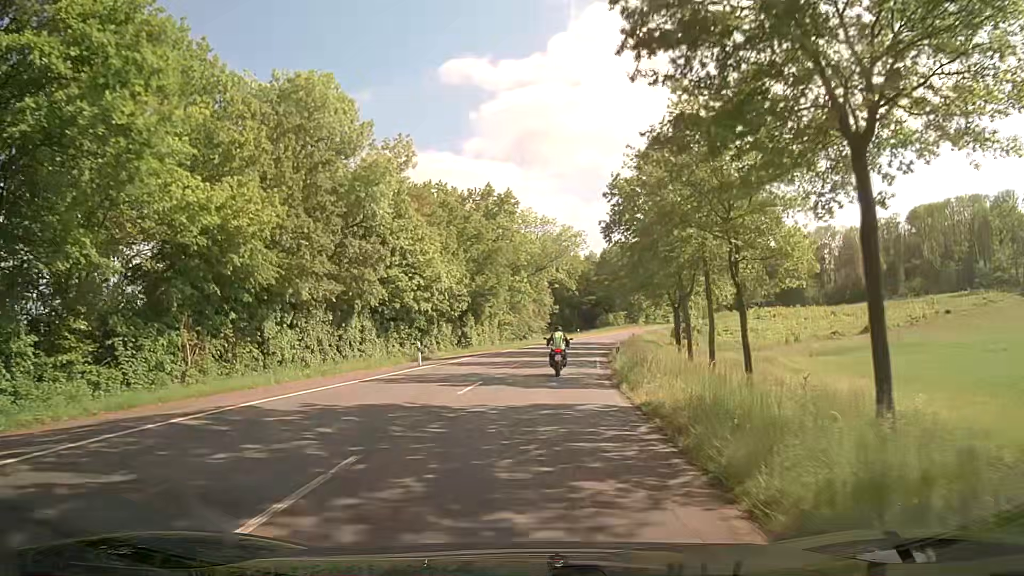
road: secondary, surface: asphalt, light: Day
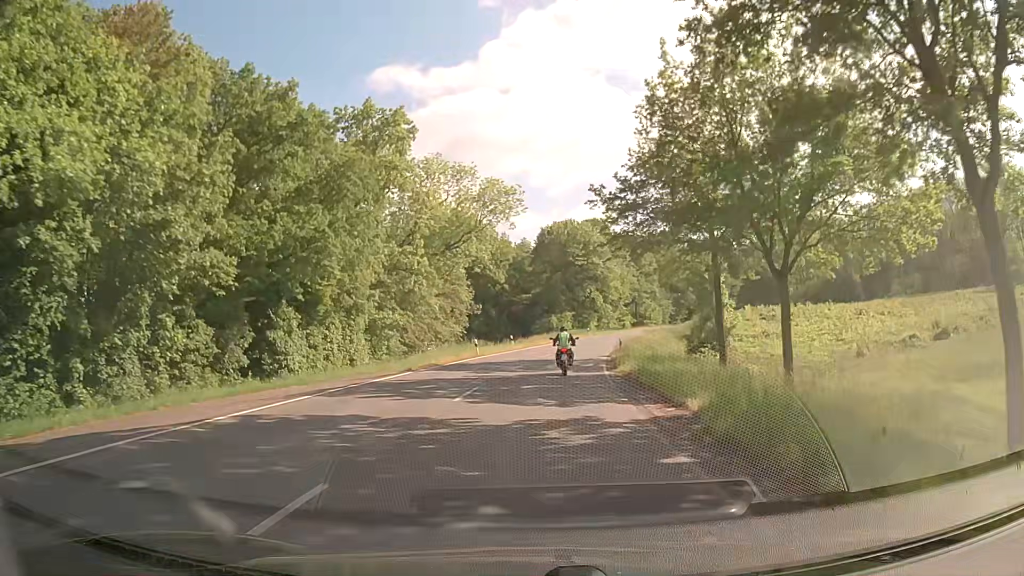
(+1.9, +37.5) m; +6°
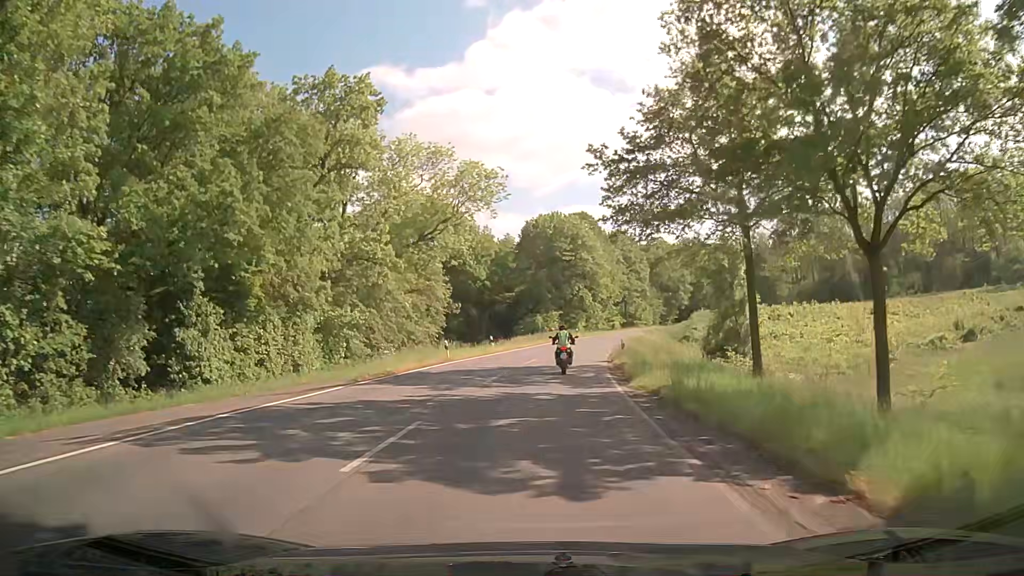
(+0.1, +7.5) m; +1°
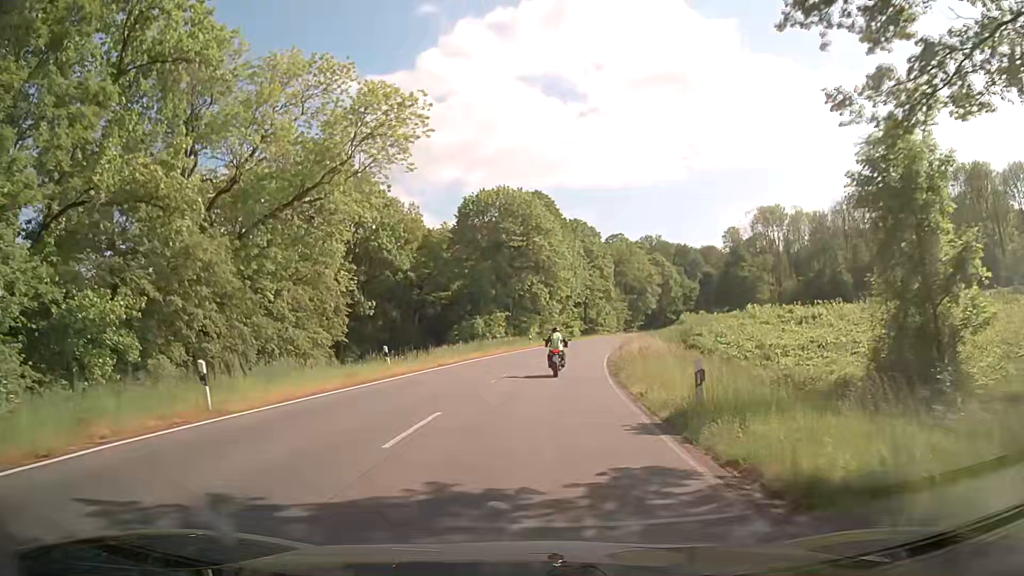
(+0.9, +22.4) m; +5°
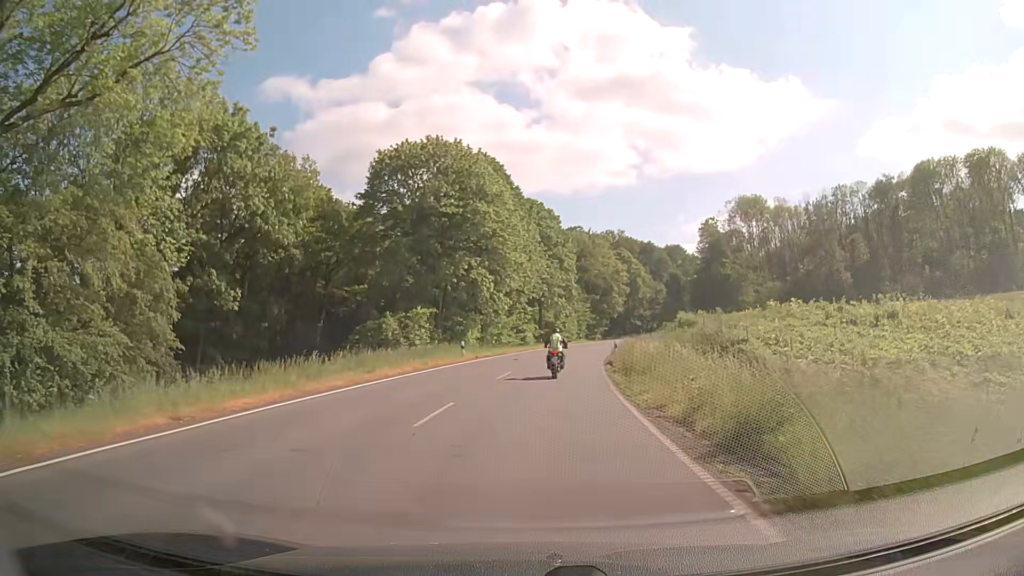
(+0.8, +21.9) m; +5°
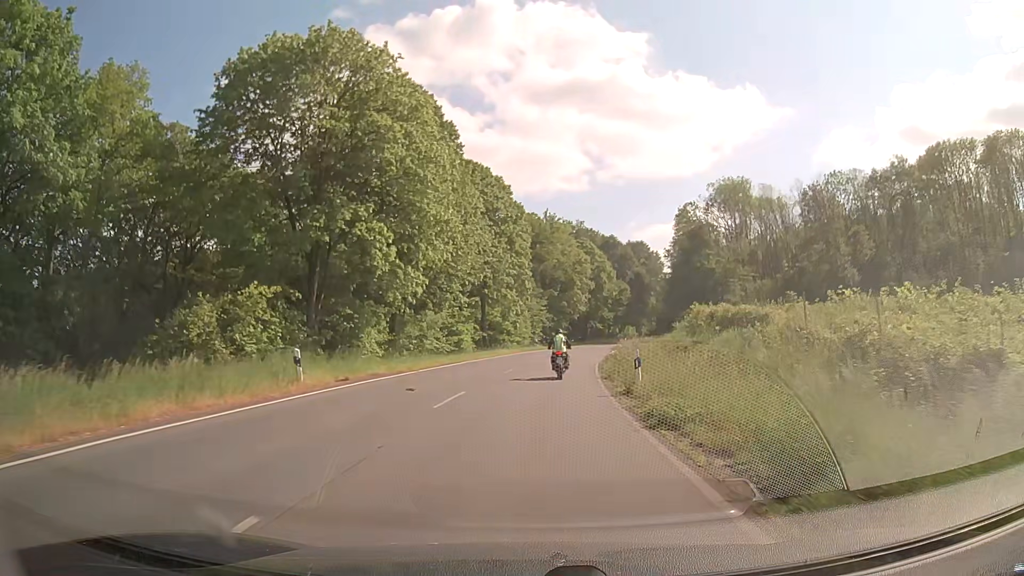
(+0.7, +21.5) m; +4°
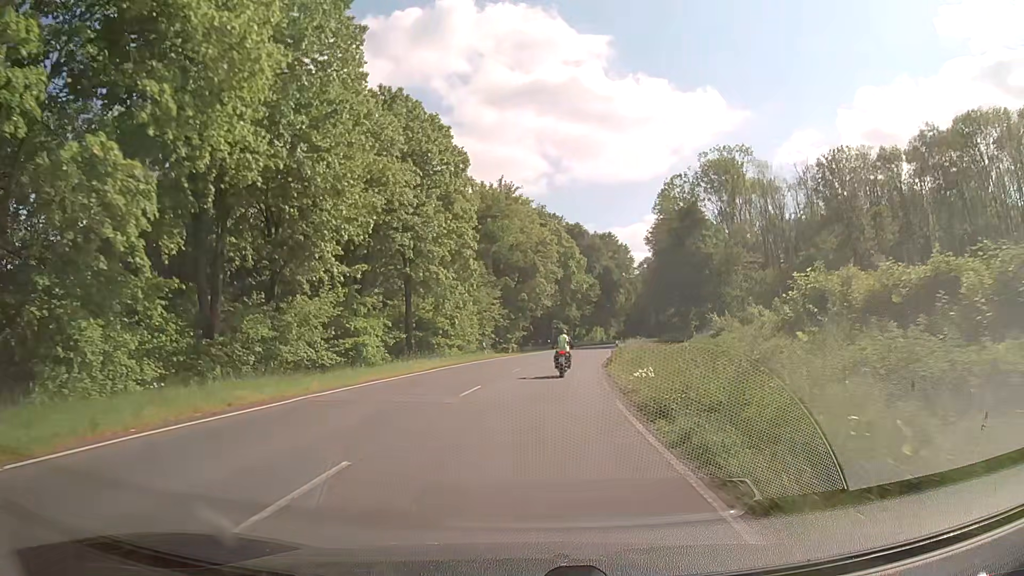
(+0.7, +21.7) m; +3°
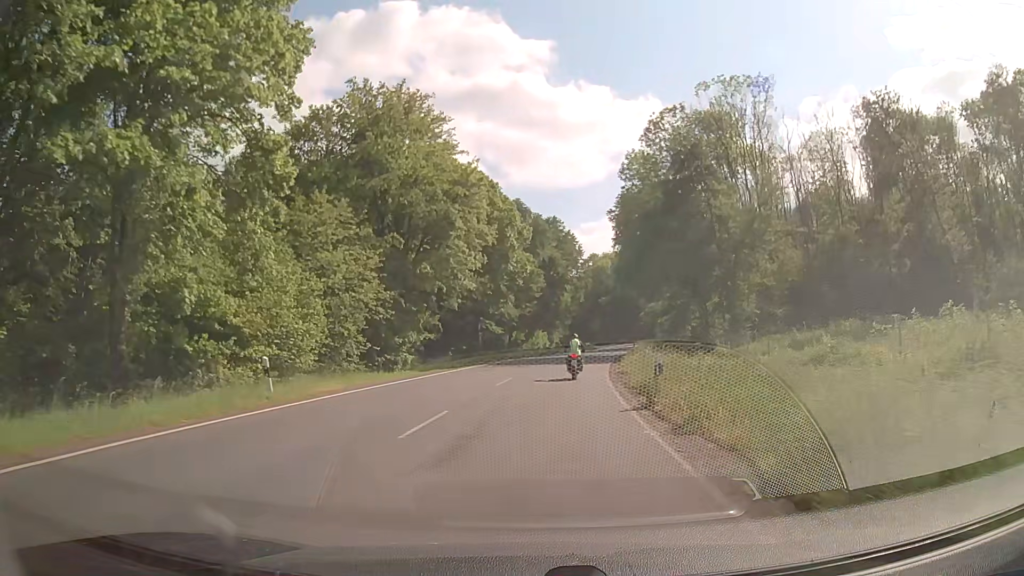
(+1.5, +30.1) m; +6°
(0, +10) (+1, +20) (+2, +30) (+3, +40) (+4, +50) (+6, +60) (+8, +69) (+10, +79) (+12, +89) (+14, +99) m
